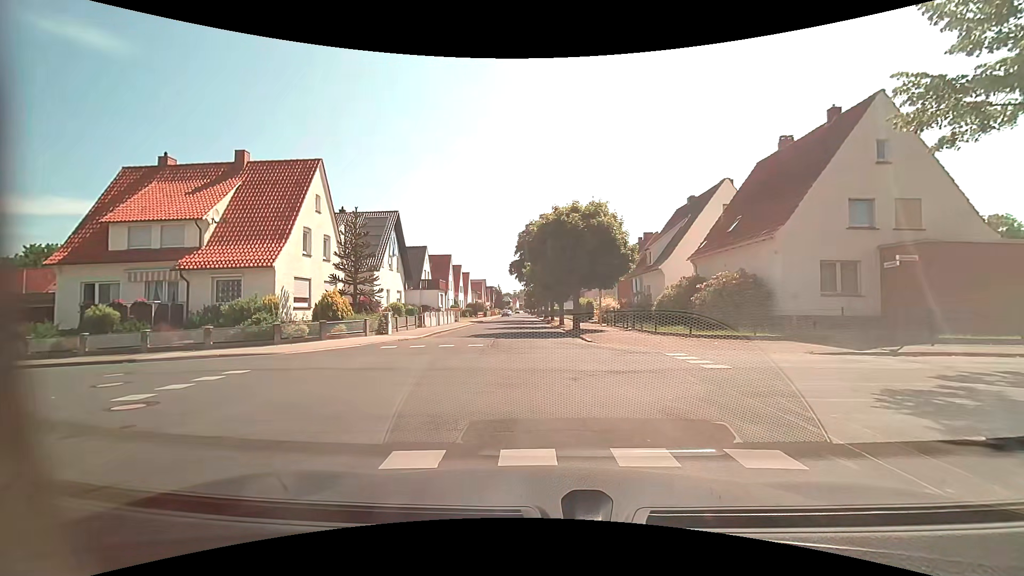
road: residential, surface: asphalt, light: Day
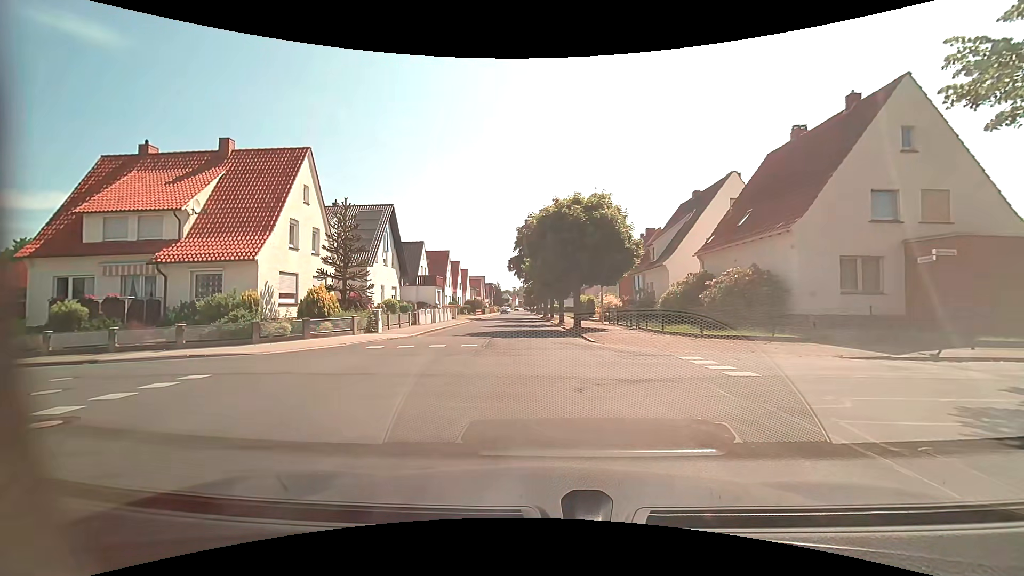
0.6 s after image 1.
(0.0, +1.4) m; -1°
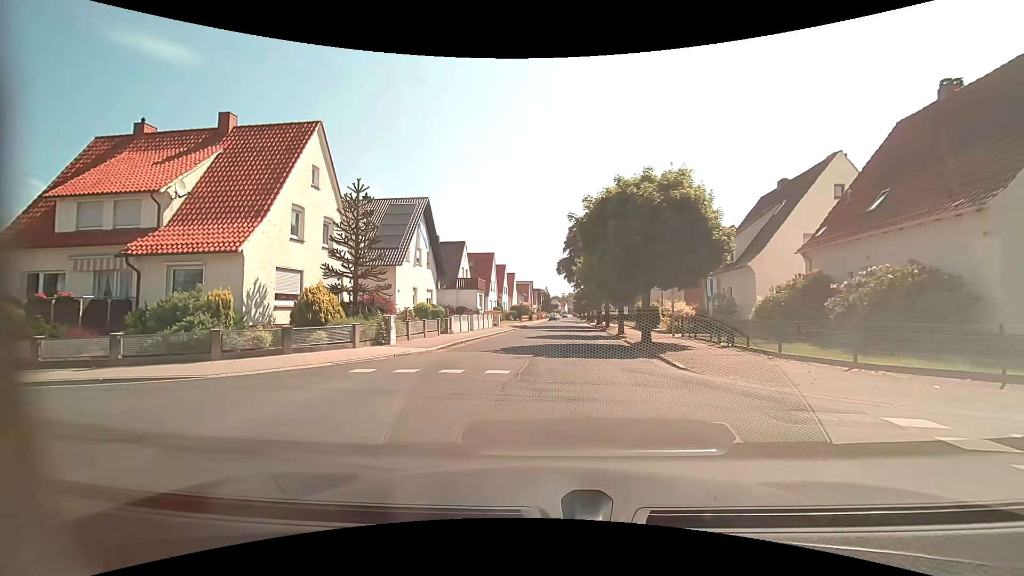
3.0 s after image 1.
(-0.2, +5.3) m; -5°
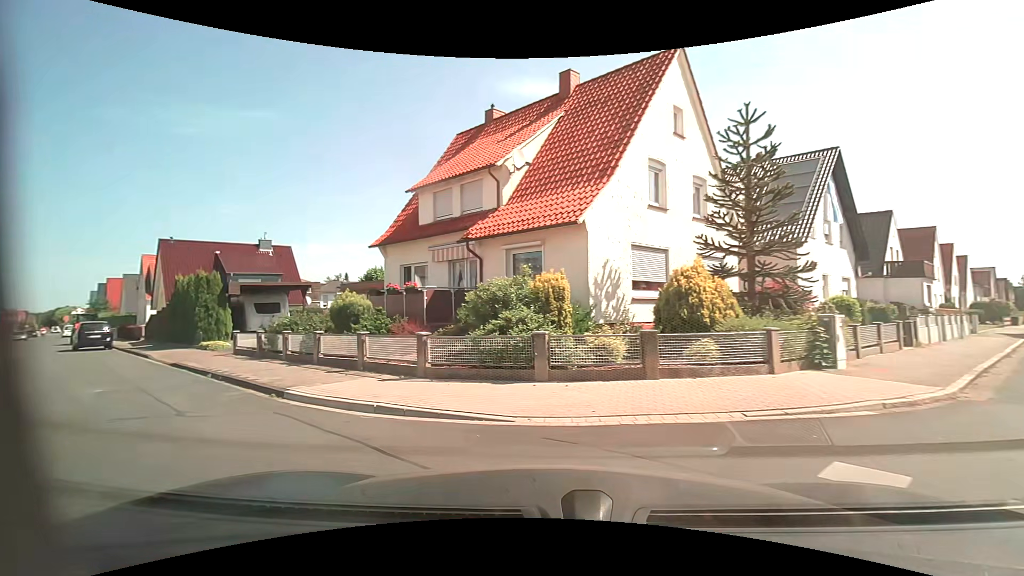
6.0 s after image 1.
(-2.0, +6.8) m; -41°
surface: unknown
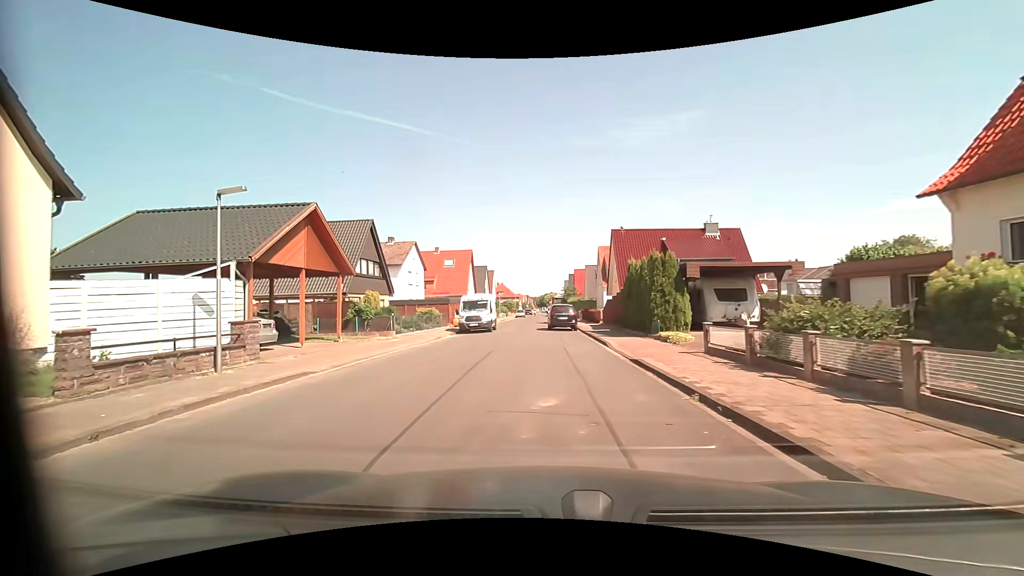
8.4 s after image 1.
(-2.6, +5.6) m; -47°
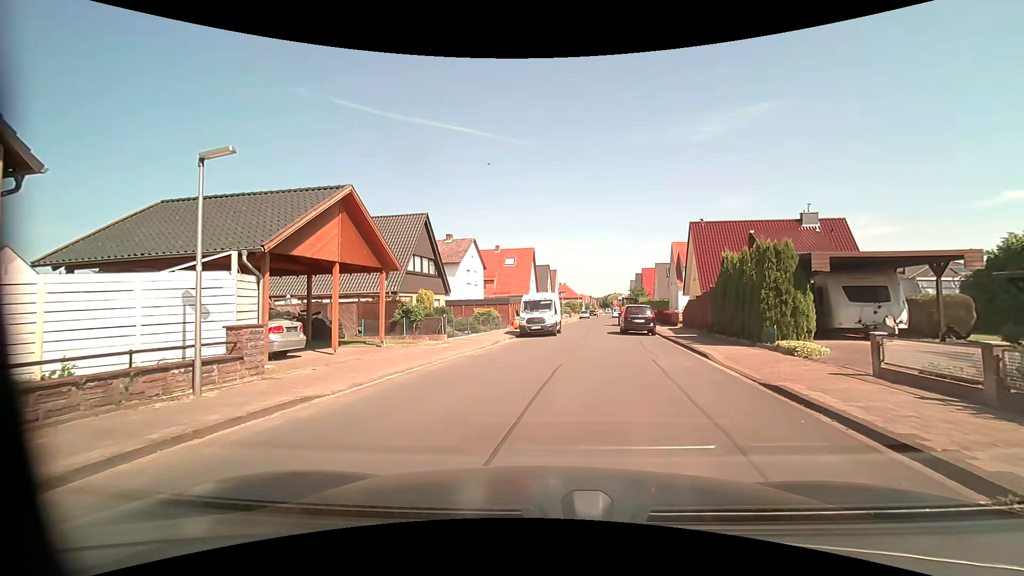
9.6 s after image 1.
(-0.2, +3.5) m; -6°
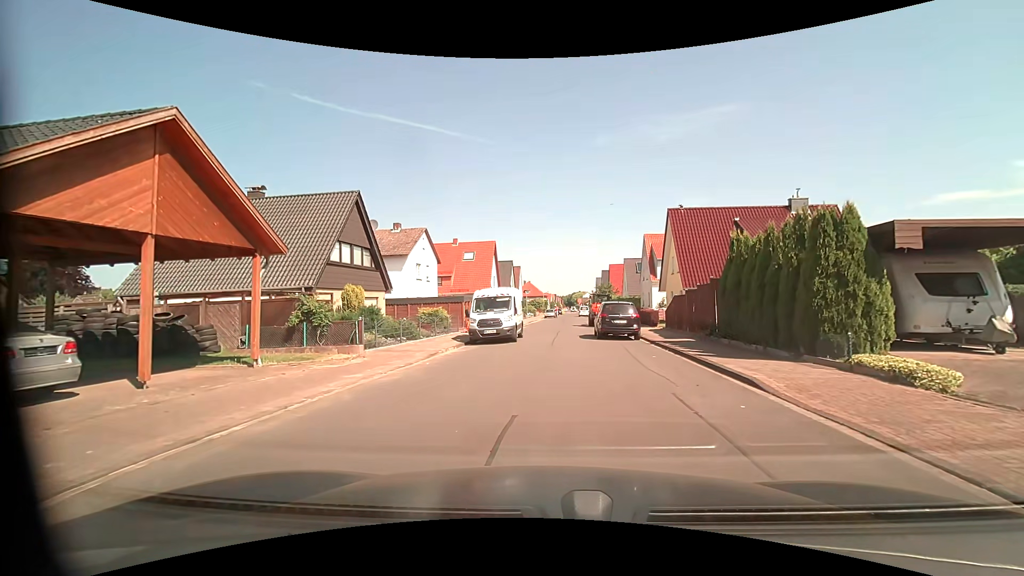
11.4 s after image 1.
(+0.3, +6.0) m; +5°
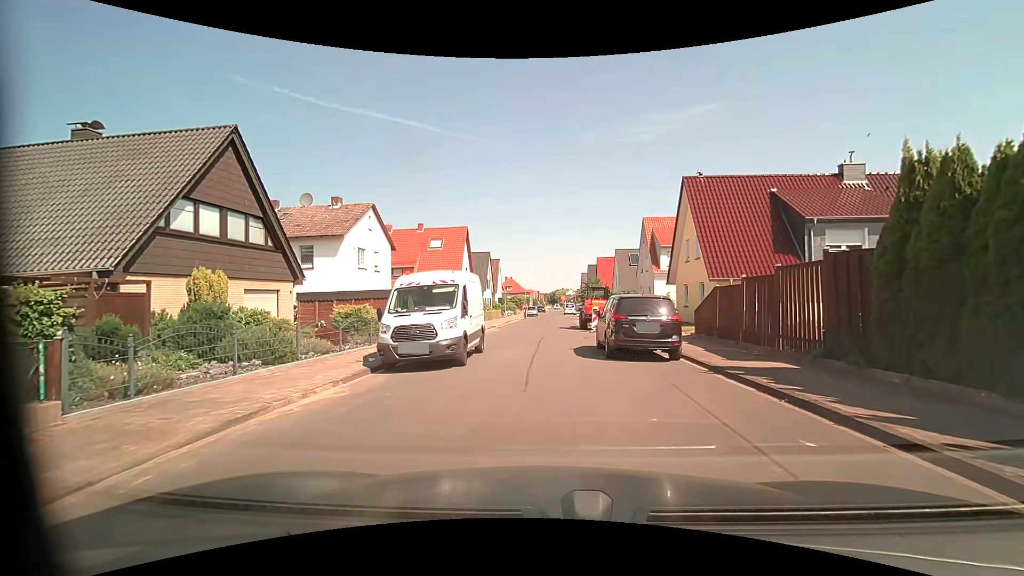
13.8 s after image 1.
(+0.1, +9.3) m; +1°
(0, +10) (0, +20) (0, +30) (0, +40) (0, +50) (+1, +60) (+1, +70) (+2, +80) (+2, +90) (+3, +100) m
